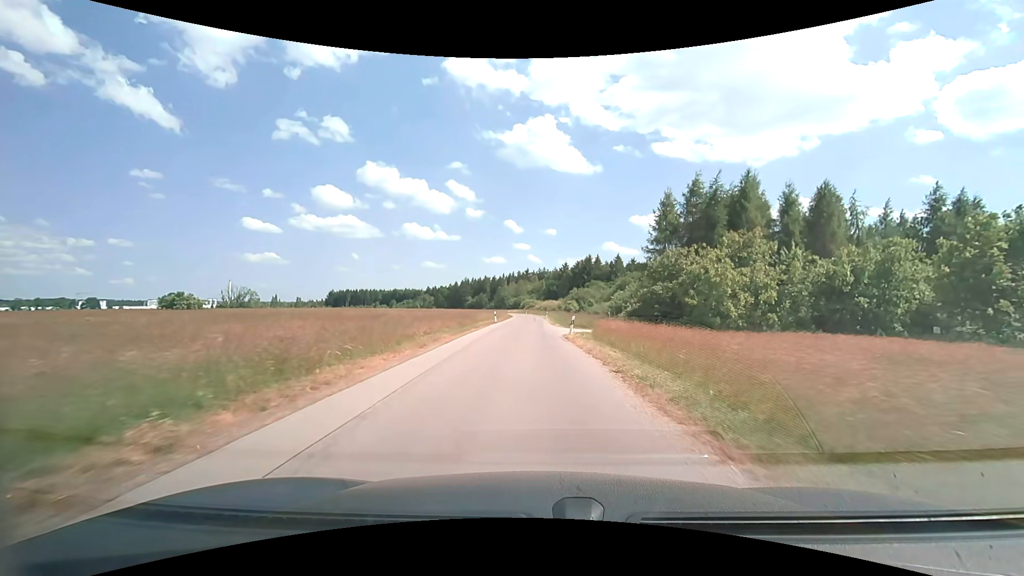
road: unclassified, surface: asphalt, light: Day
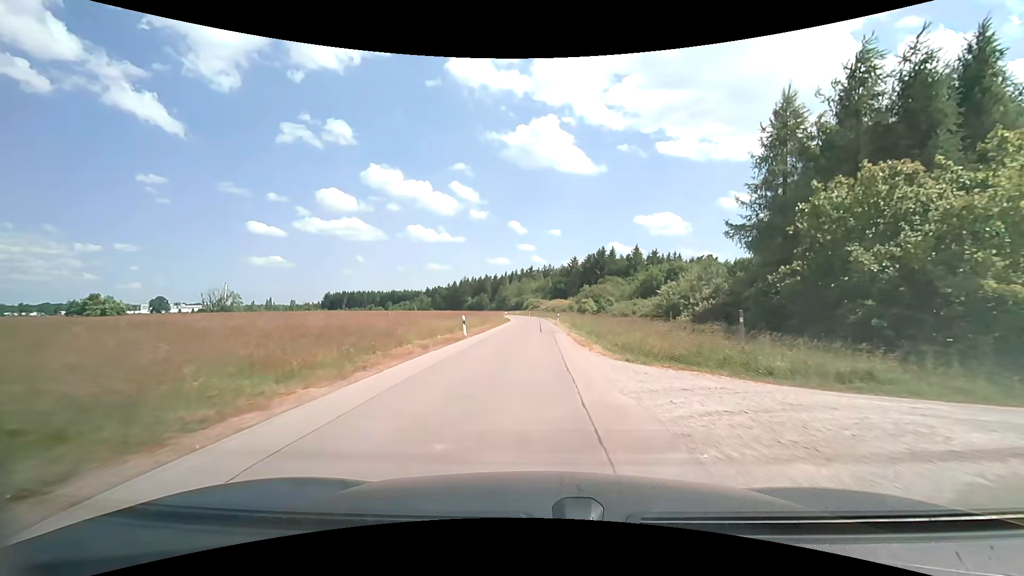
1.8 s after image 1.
(-0.2, +25.0) m; -1°
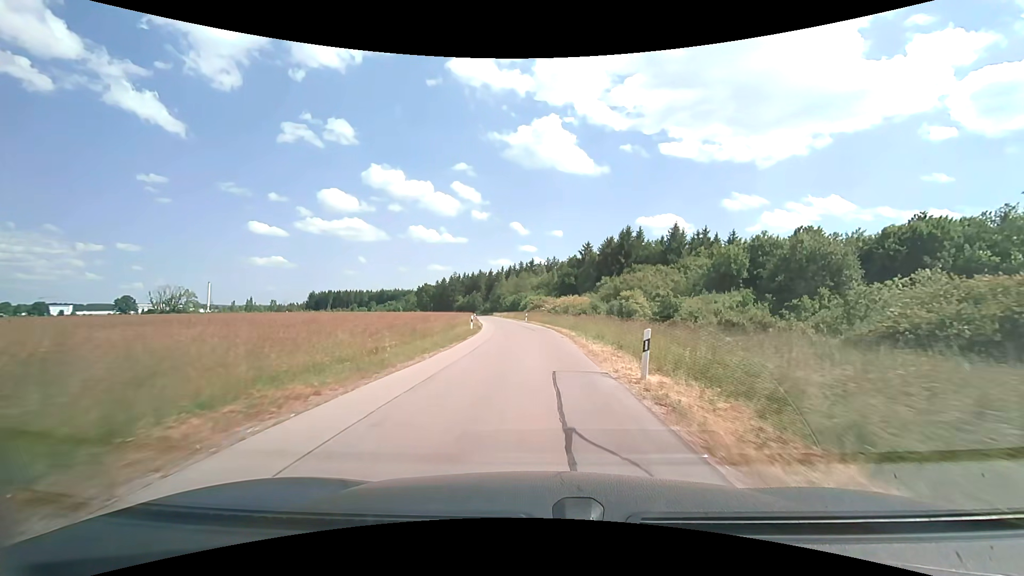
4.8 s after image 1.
(+0.1, +41.5) m; 0°
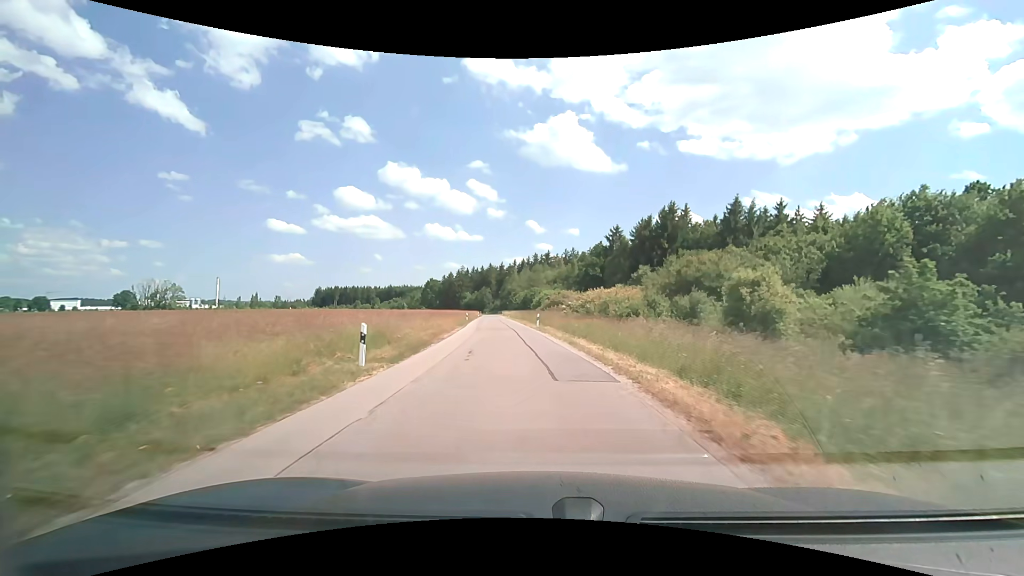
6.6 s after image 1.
(-0.2, +24.8) m; -2°
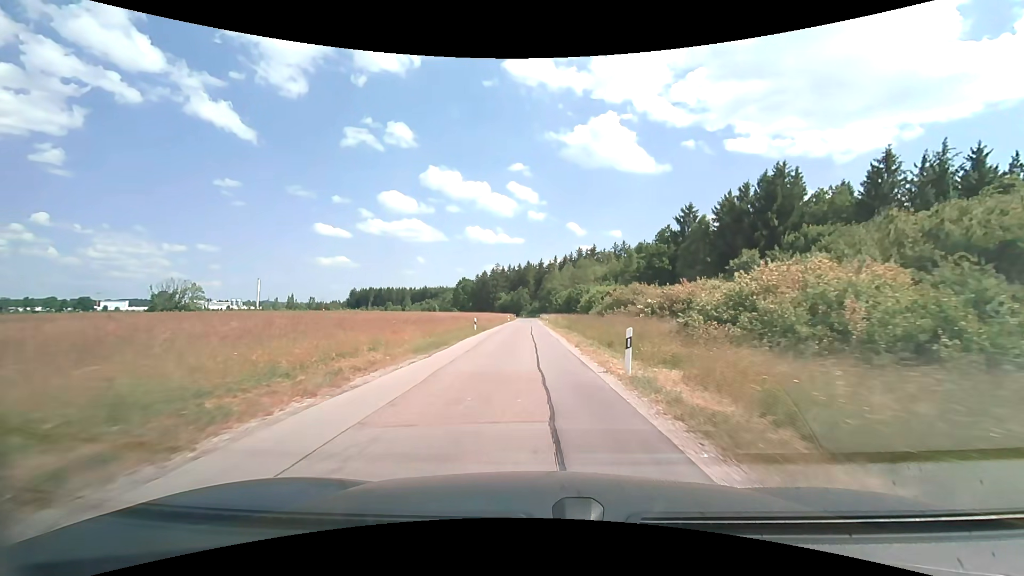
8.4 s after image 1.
(-0.9, +24.7) m; -5°
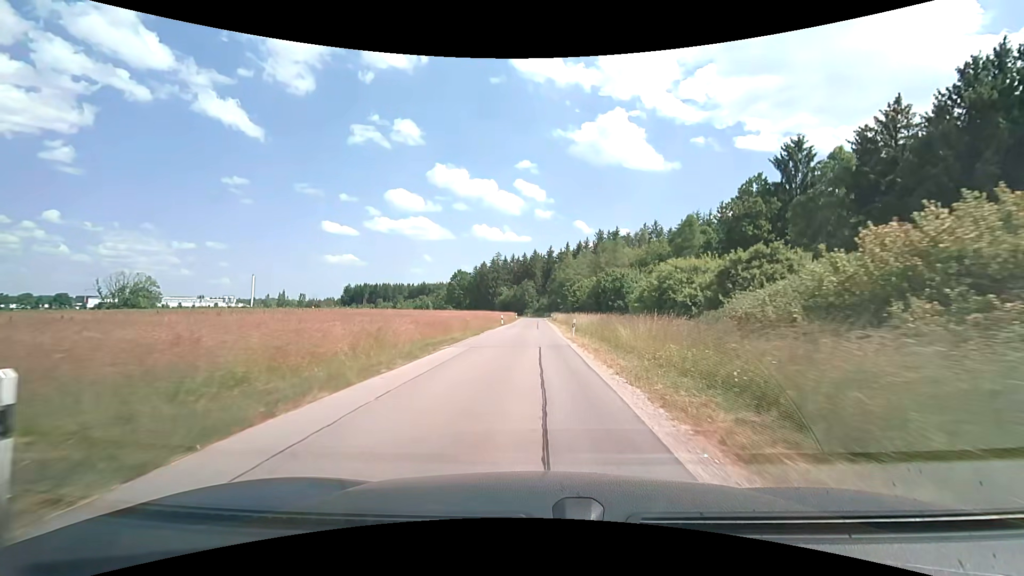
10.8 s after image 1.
(-0.2, +33.0) m; 0°
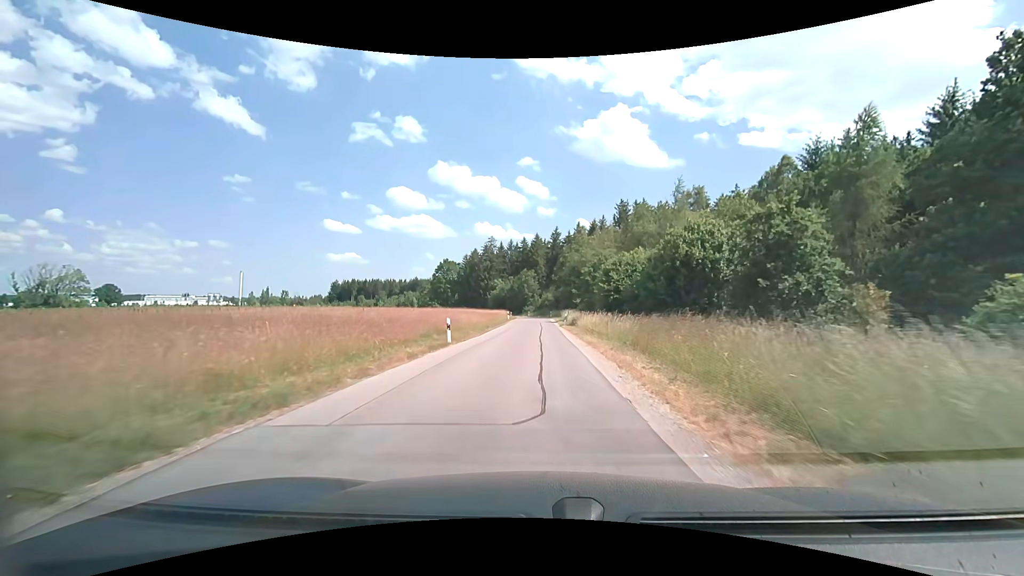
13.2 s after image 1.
(0.0, +32.9) m; 0°
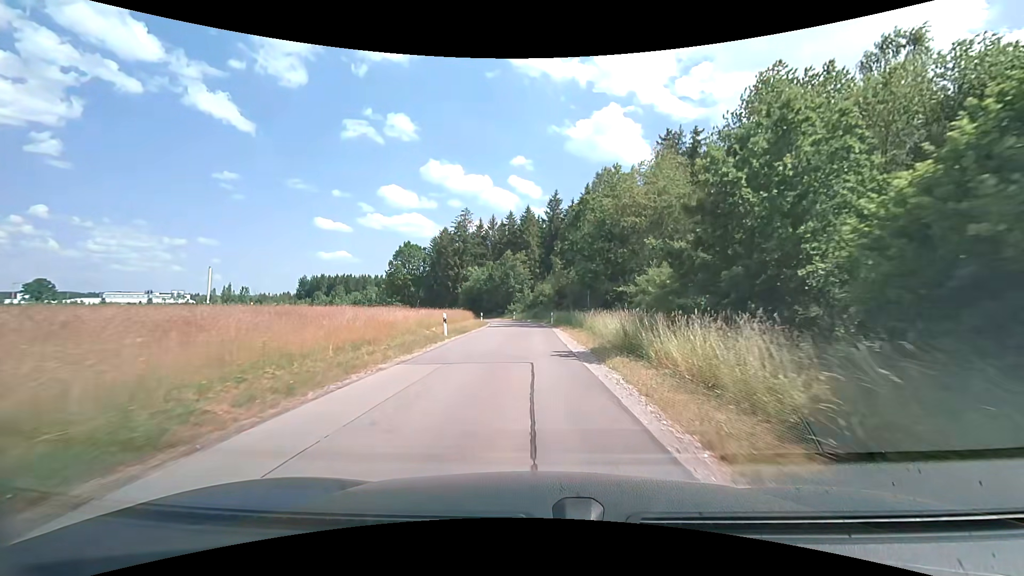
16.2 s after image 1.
(+0.1, +39.5) m; +1°
(0, +10) (0, +20) (0, +30) (-1, +40) (-1, +50) (-3, +60) (-5, +70) (-8, +79) (-13, +88) (-18, +96) m
